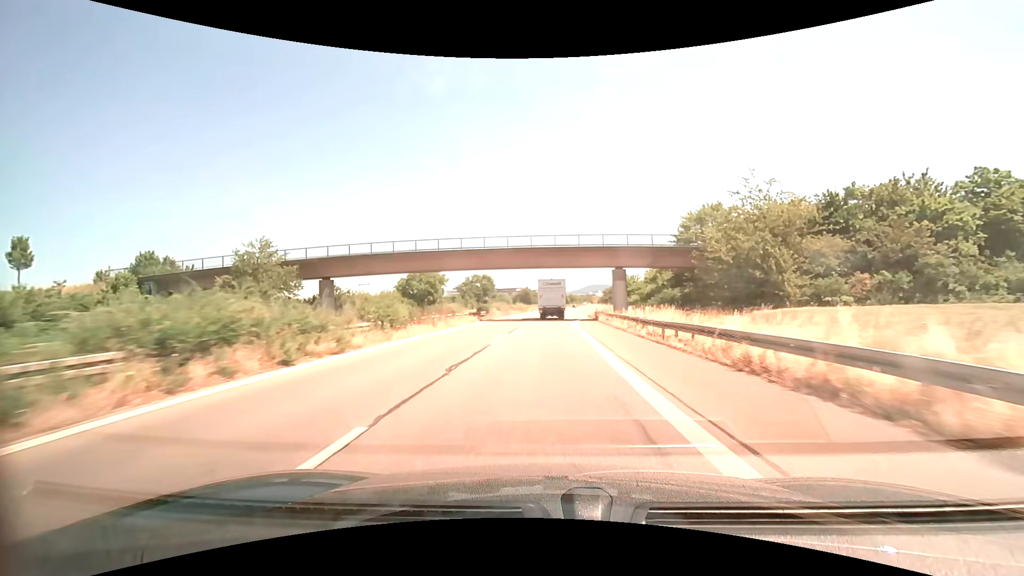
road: trunk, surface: asphalt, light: Day
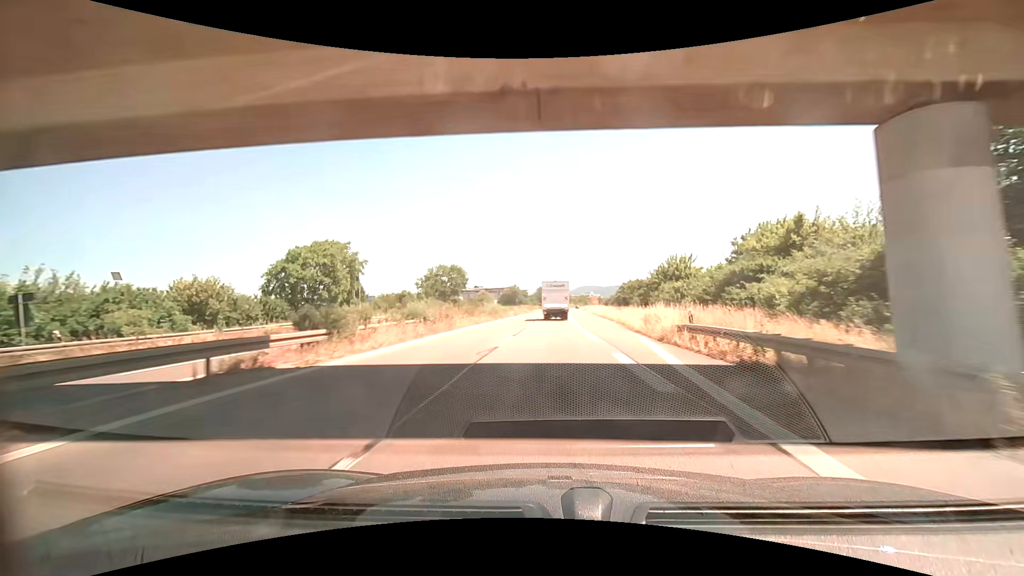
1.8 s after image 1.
(+0.1, +36.9) m; +1°
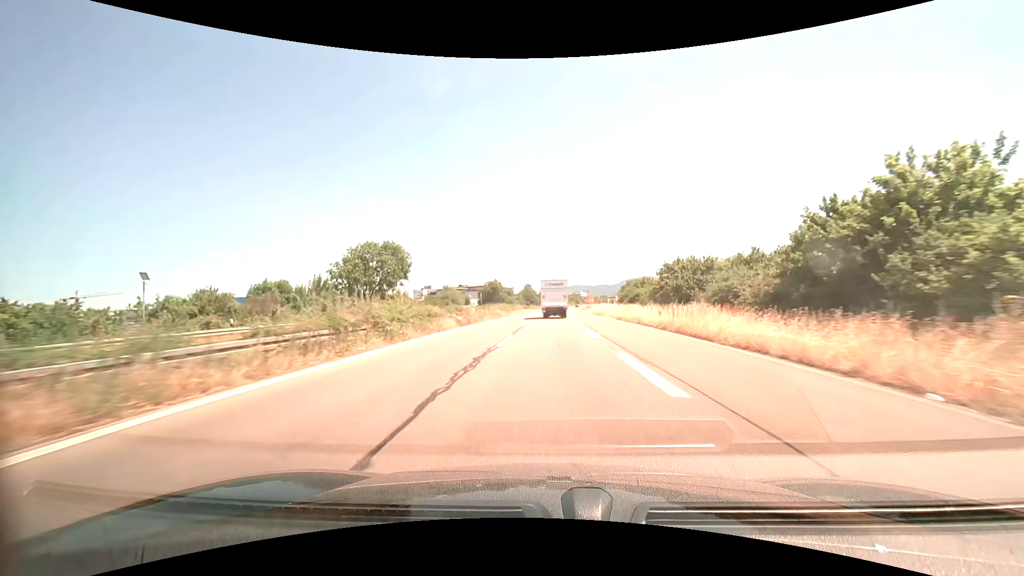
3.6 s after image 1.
(+0.5, +37.0) m; +1°
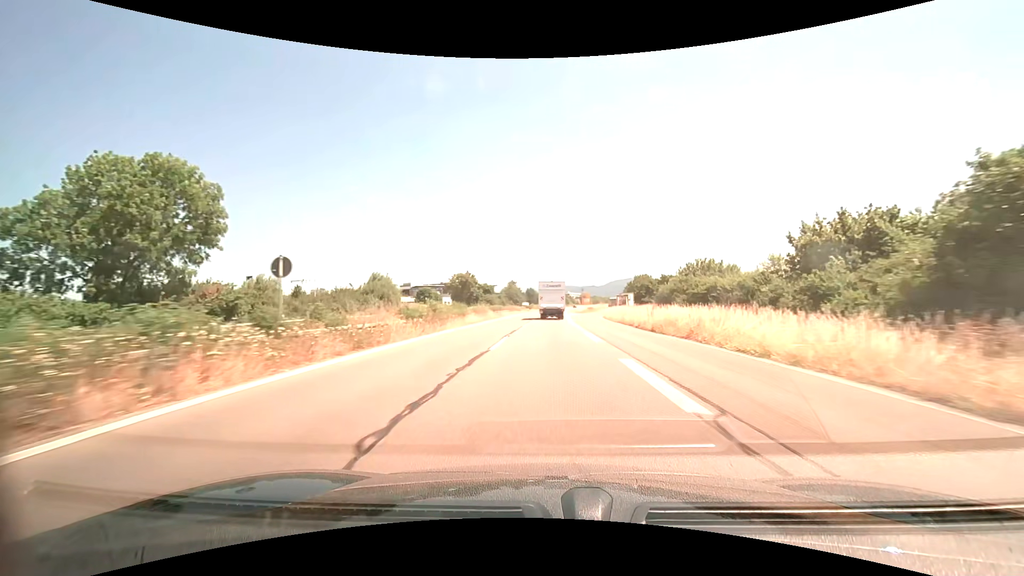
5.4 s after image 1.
(+0.3, +37.1) m; +1°
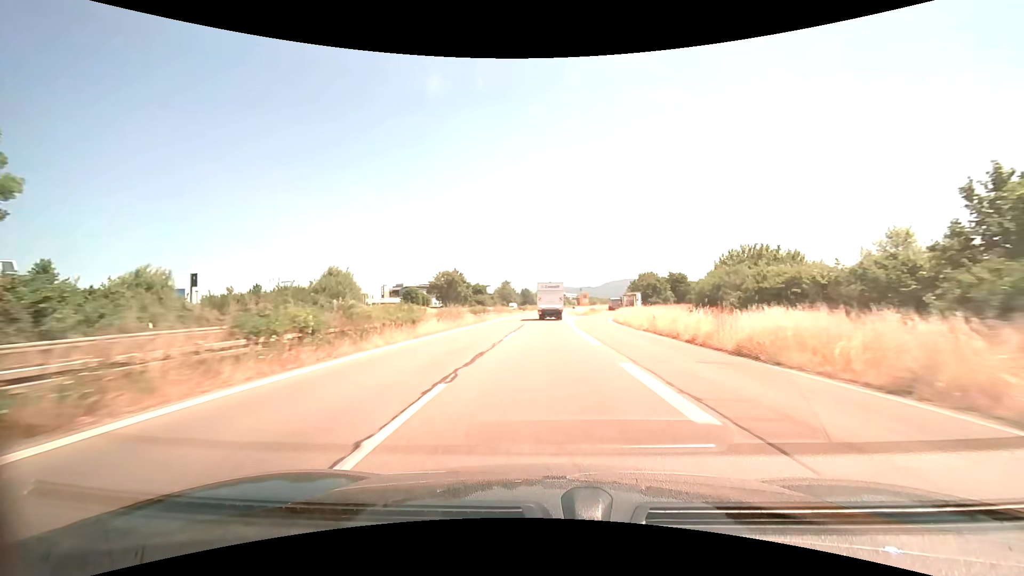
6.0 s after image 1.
(0.0, +12.5) m; 0°
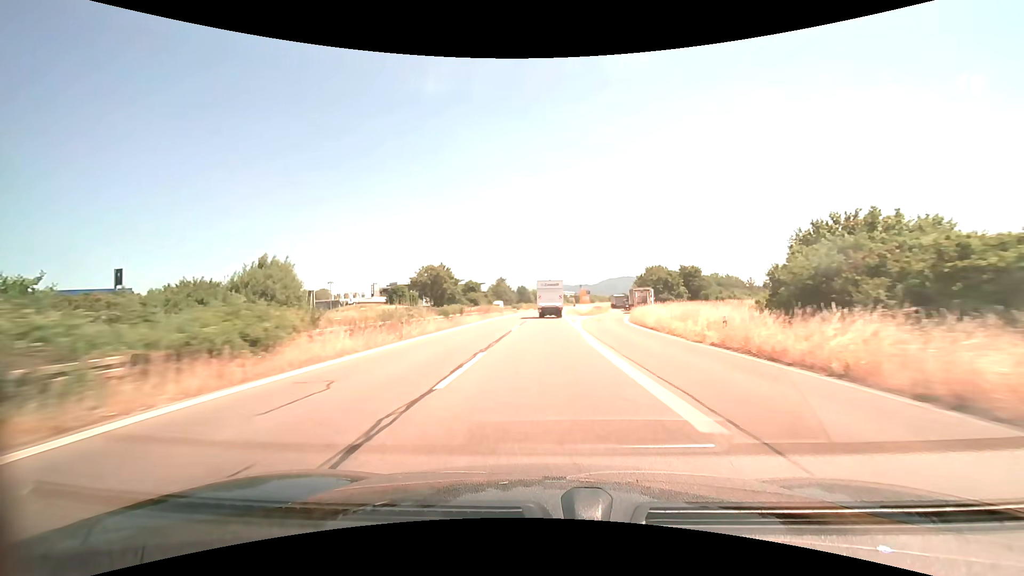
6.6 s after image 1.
(0.0, +12.5) m; 0°
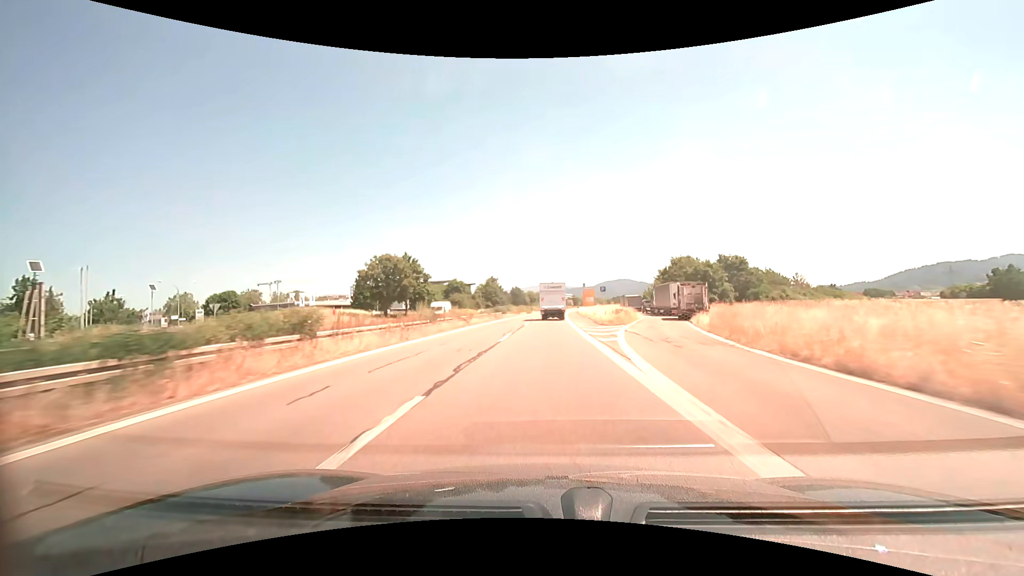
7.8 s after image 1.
(+0.1, +25.2) m; 0°
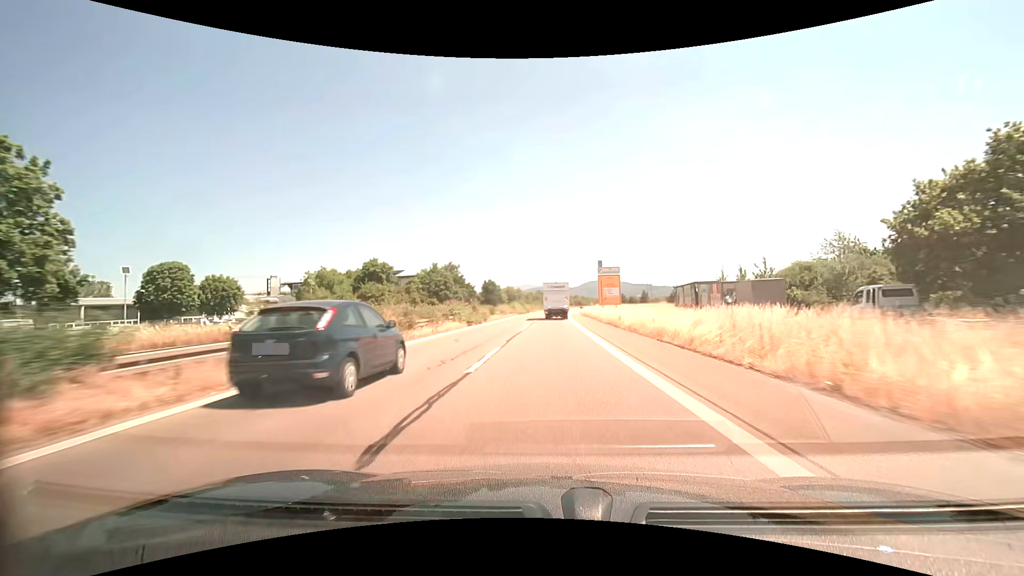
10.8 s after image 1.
(+0.7, +63.6) m; +2°
(0, +10) (0, +20) (0, +30) (+1, +40) (+1, +50) (+1, +60) (+1, +70) (+2, +80) (+2, +90) (+3, +100) m
